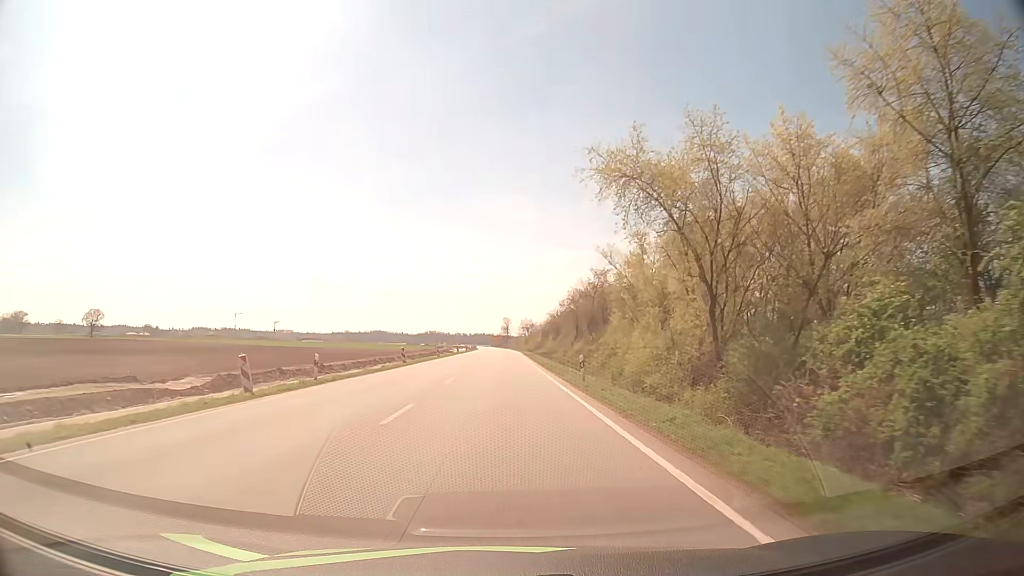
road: primary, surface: asphalt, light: Day
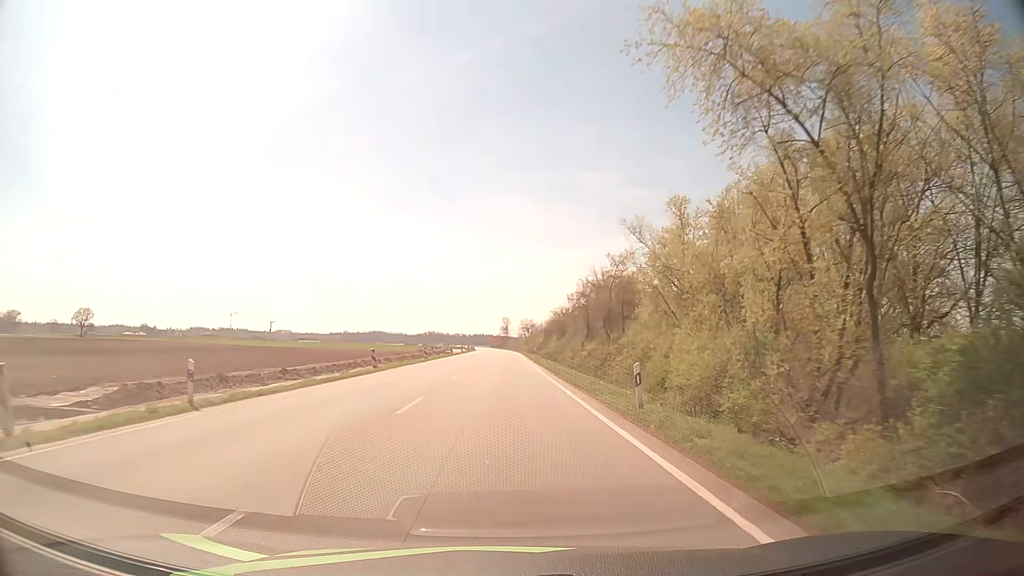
(0.0, +10.2) m; 0°
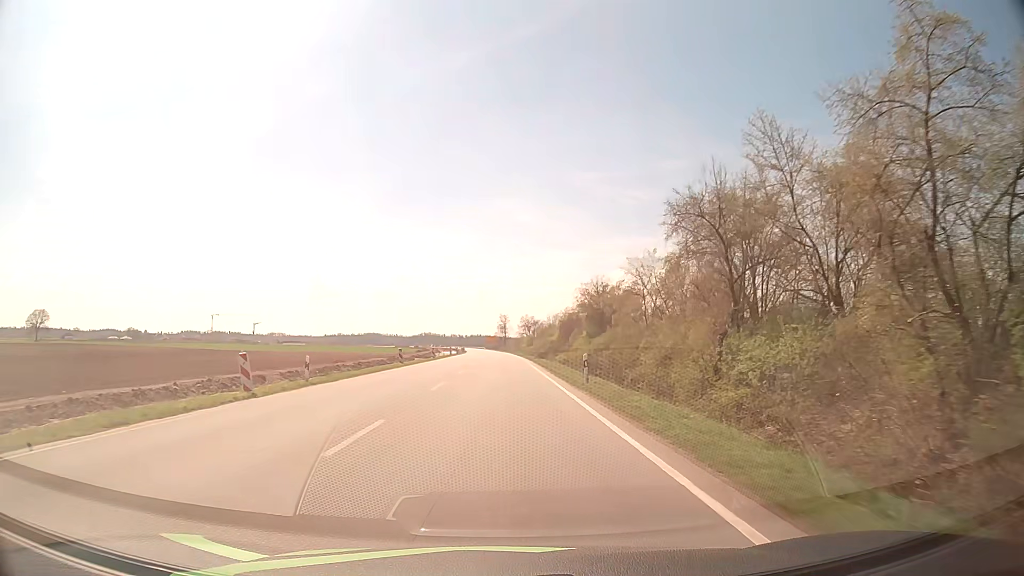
(0.0, +40.8) m; 0°
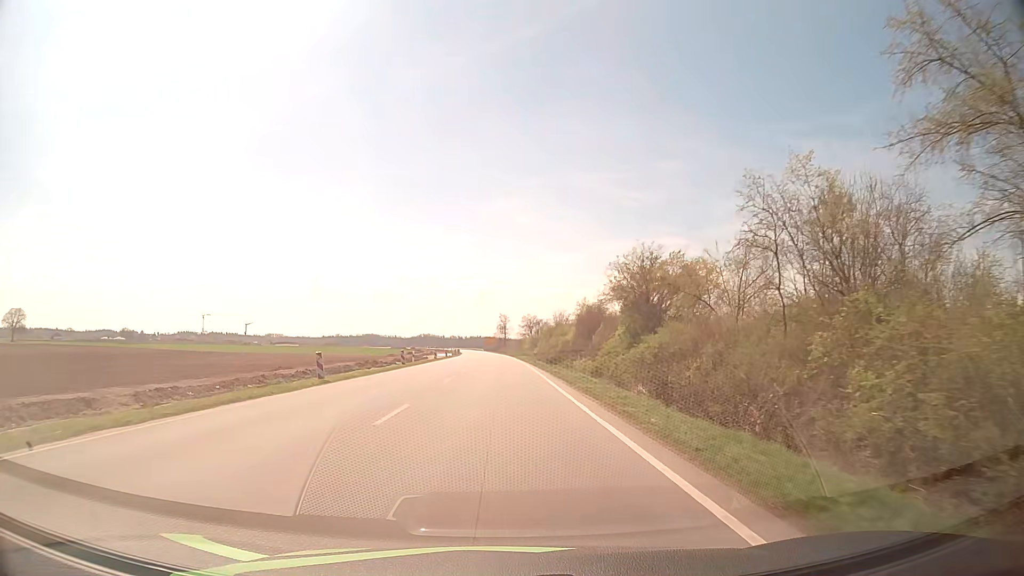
(-0.1, +20.4) m; 0°
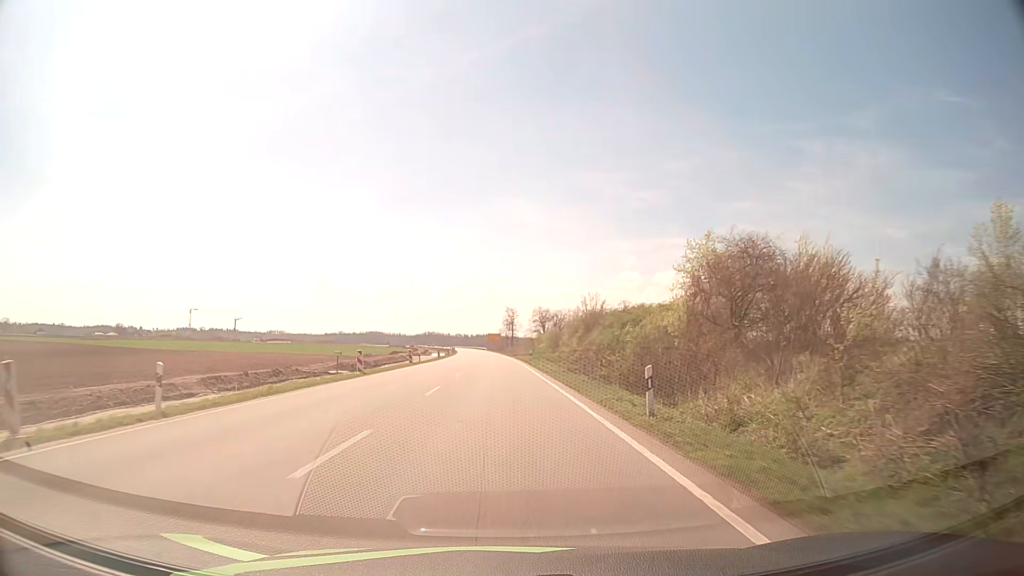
(0.0, +40.7) m; 0°
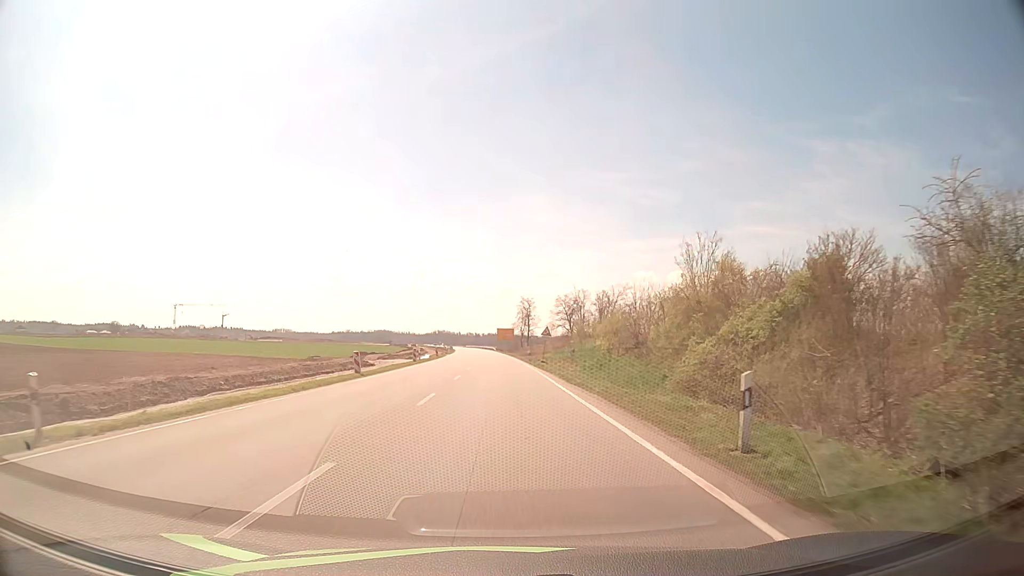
(-0.6, +50.8) m; -1°
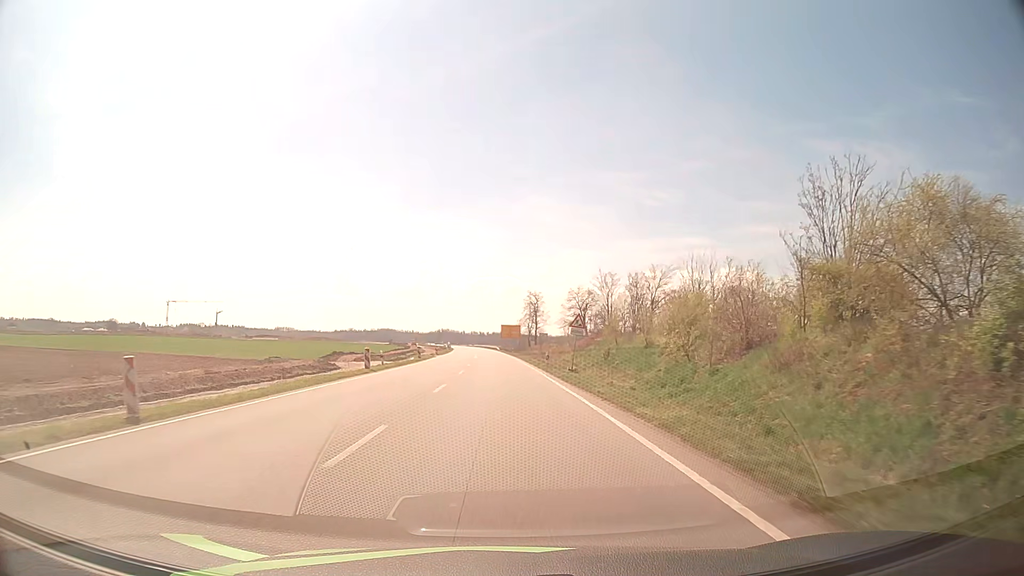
(-0.1, +20.3) m; 0°
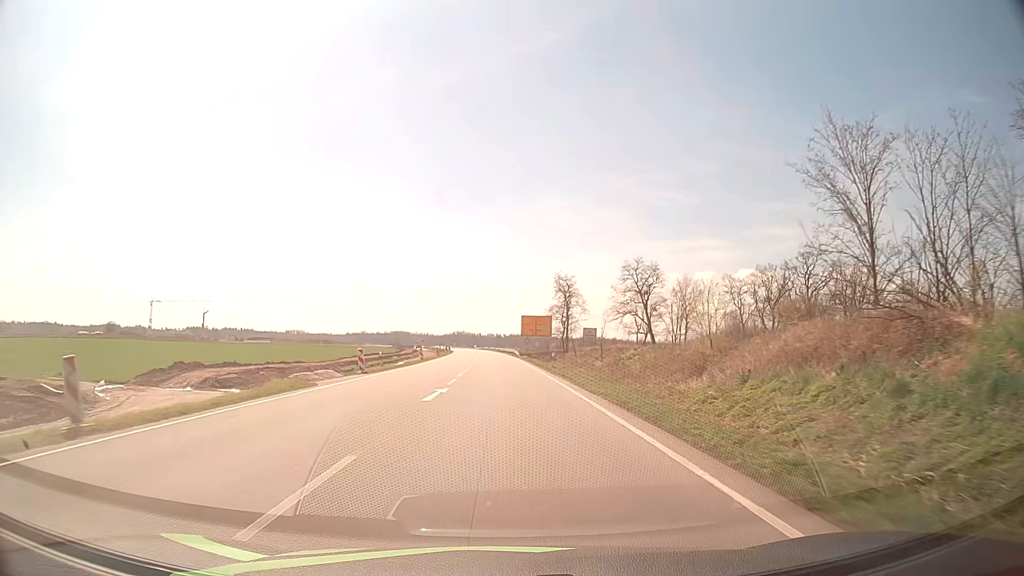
(-0.6, +50.8) m; -1°
(0, +10) (0, +20) (0, +30) (0, +40) (-1, +50) (-1, +60) (-1, +70) (-2, +80) (-2, +90) (-2, +100) m
